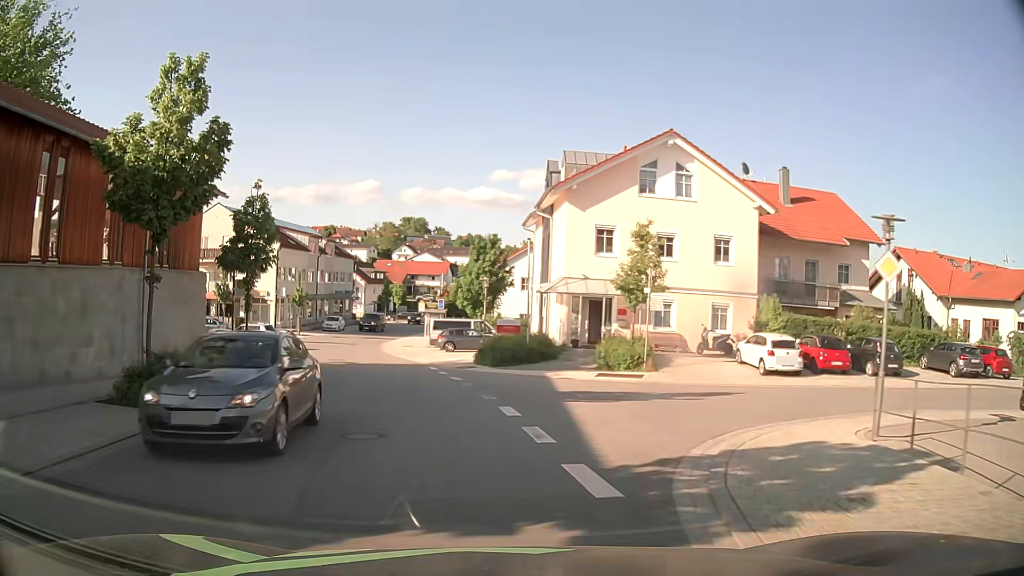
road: tertiary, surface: asphalt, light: Day
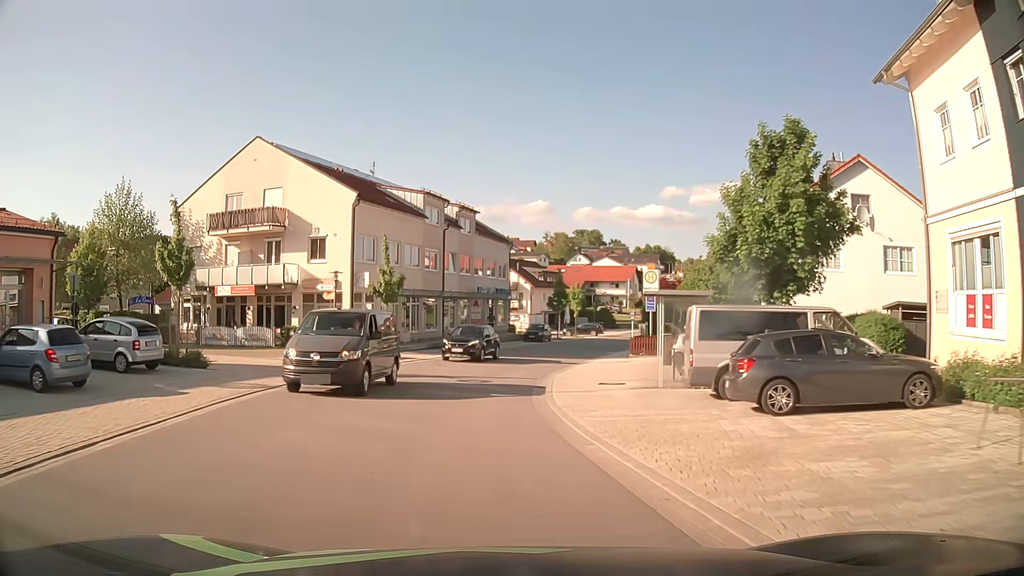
(-4.6, +28.9) m; -15°
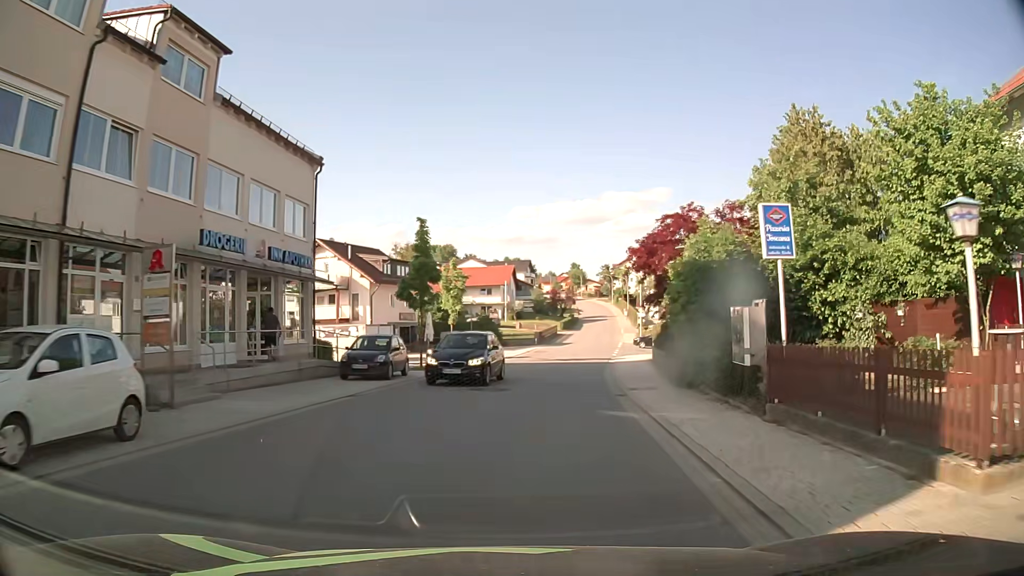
(+1.7, +32.8) m; +13°
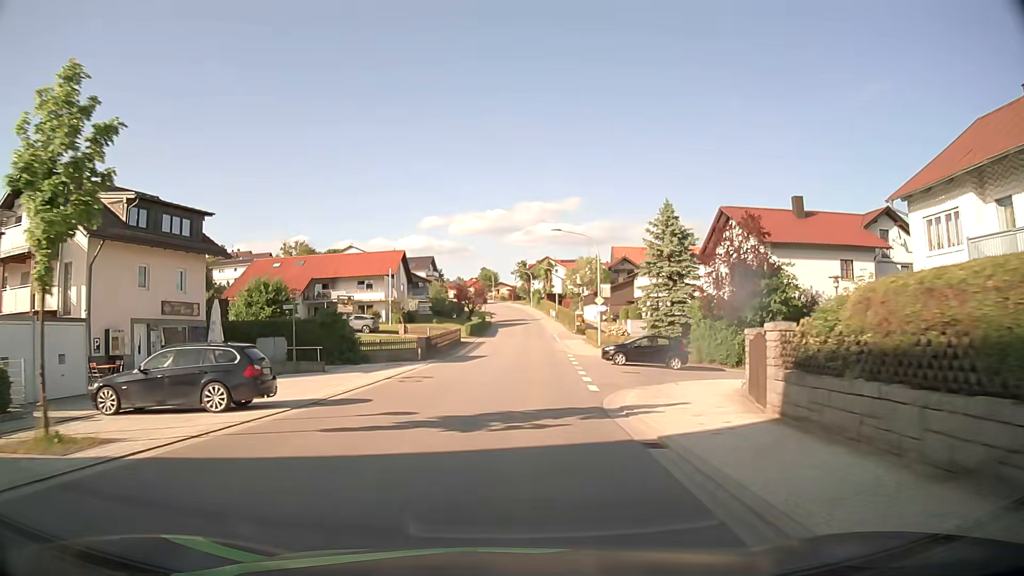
(+2.4, +27.9) m; +7°
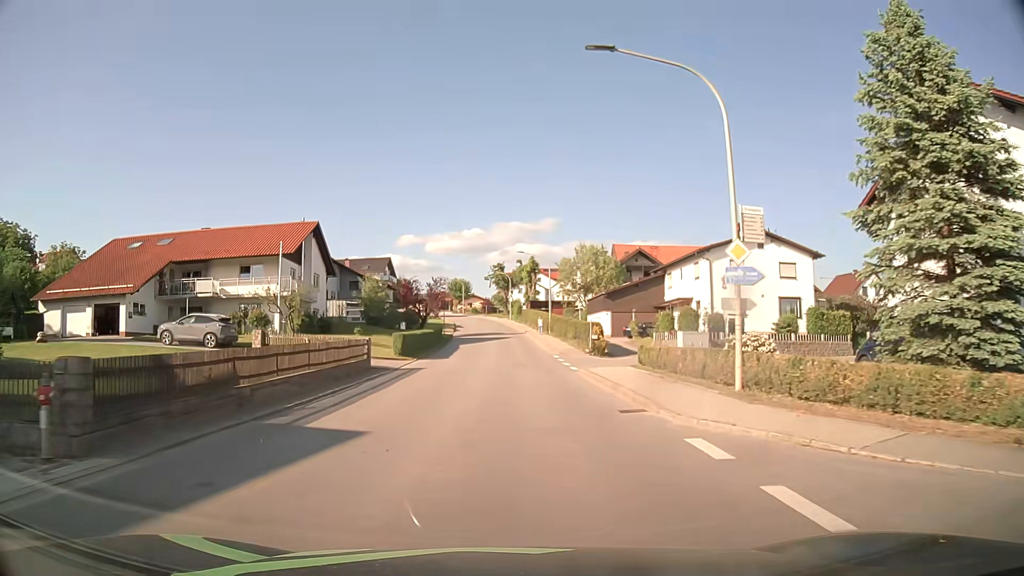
(+0.8, +28.5) m; +2°
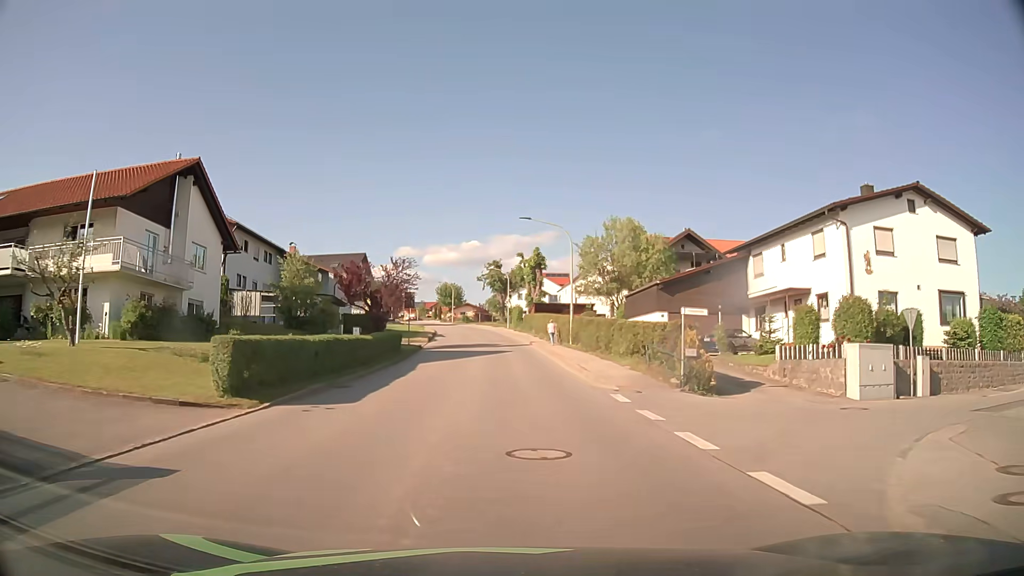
(+0.1, +21.2) m; +1°
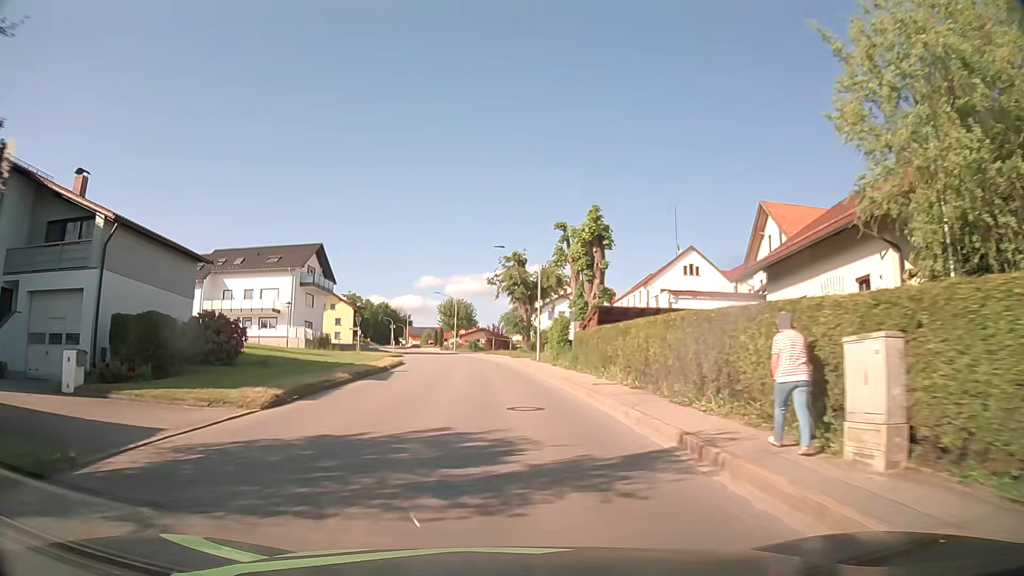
(-0.4, +36.7) m; -2°
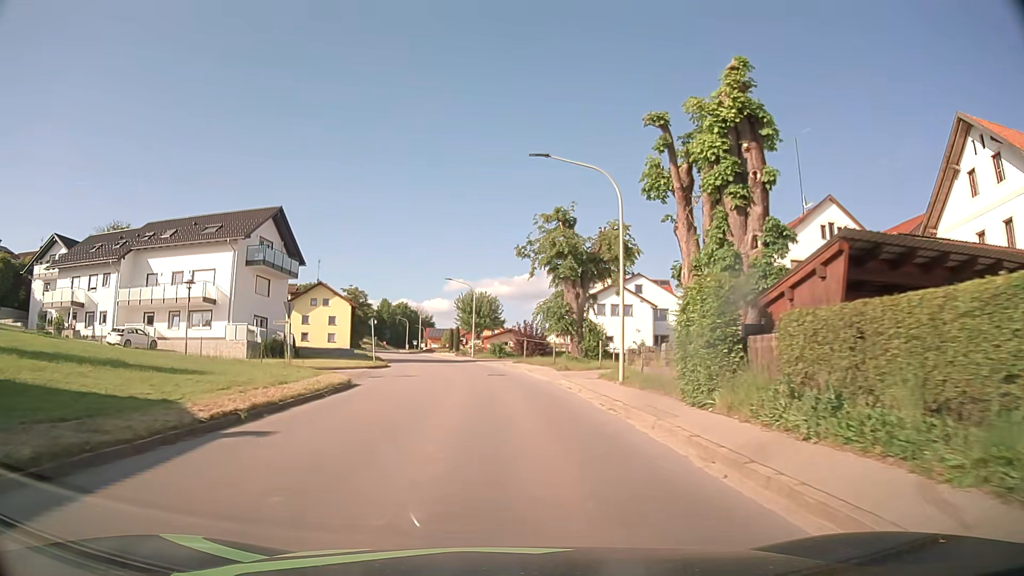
(-0.6, +21.8) m; -3°
(0, +10) (0, +20) (-1, +30) (-2, +40) (-4, +50) (-6, +60) (-8, +69) (-10, +79) (-13, +89) (-15, +98) m
